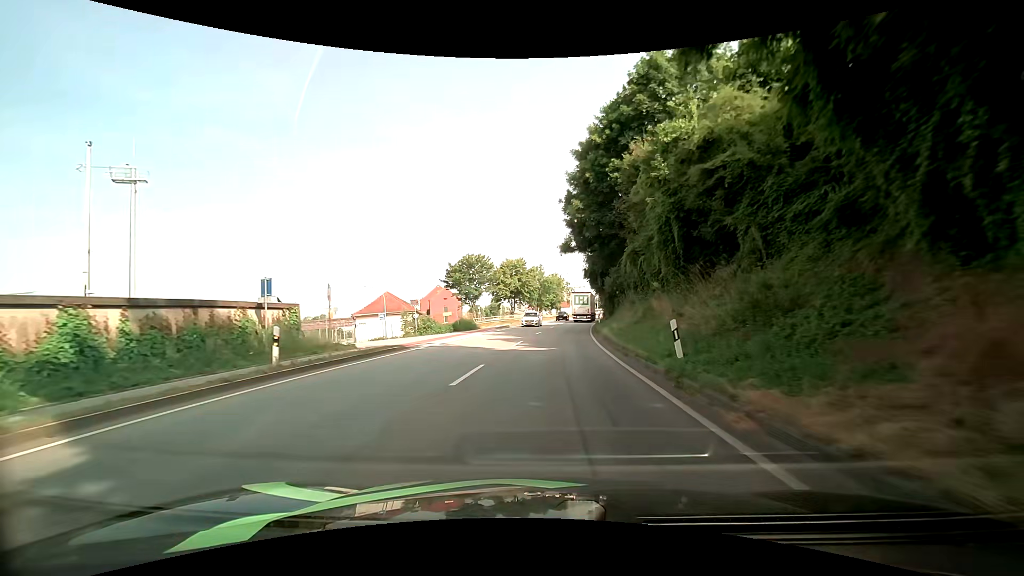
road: primary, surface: asphalt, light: Day
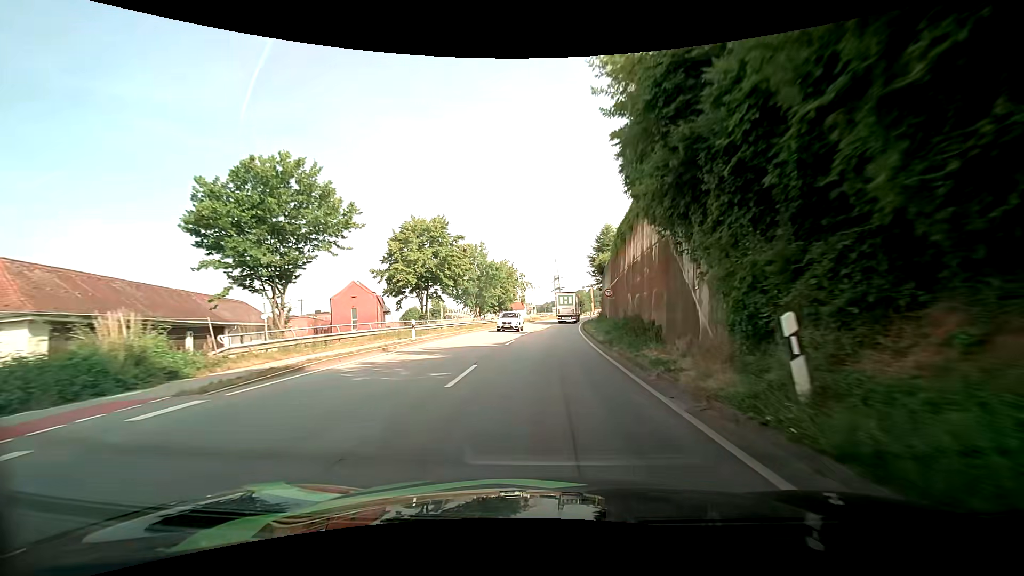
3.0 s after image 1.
(+1.9, +37.4) m; +6°
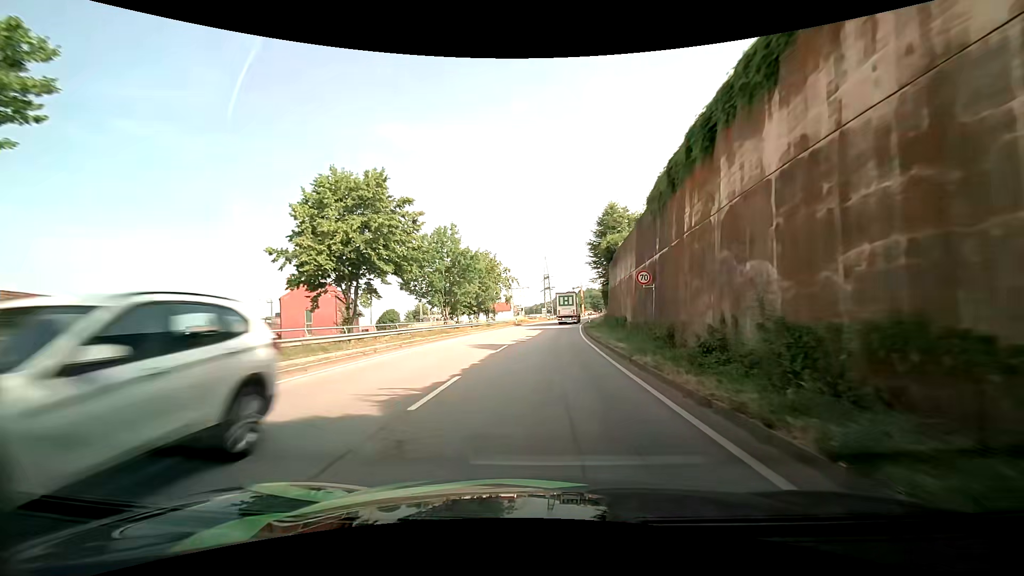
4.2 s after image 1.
(+0.1, +15.2) m; +1°
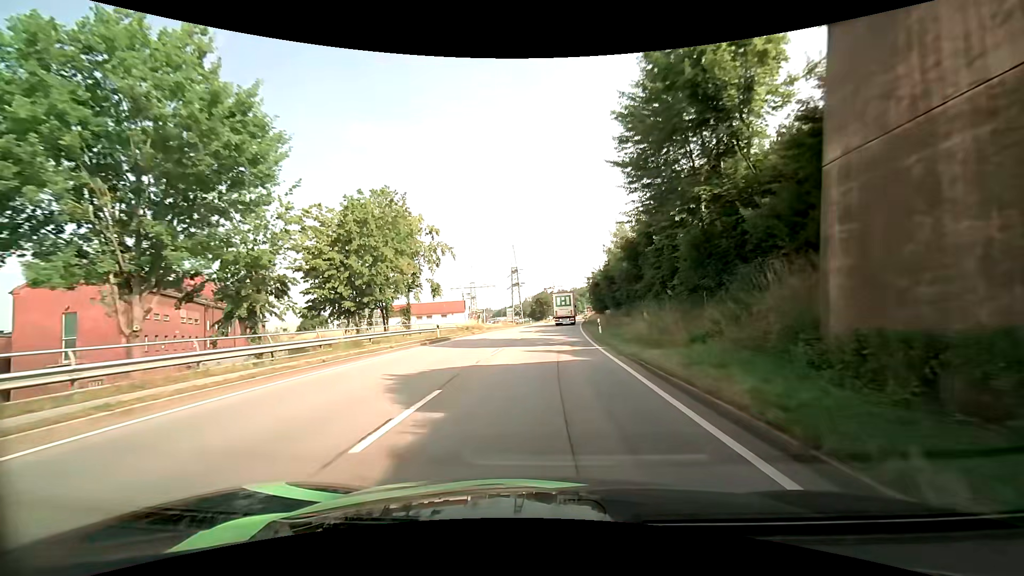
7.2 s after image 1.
(+1.4, +38.1) m; +4°
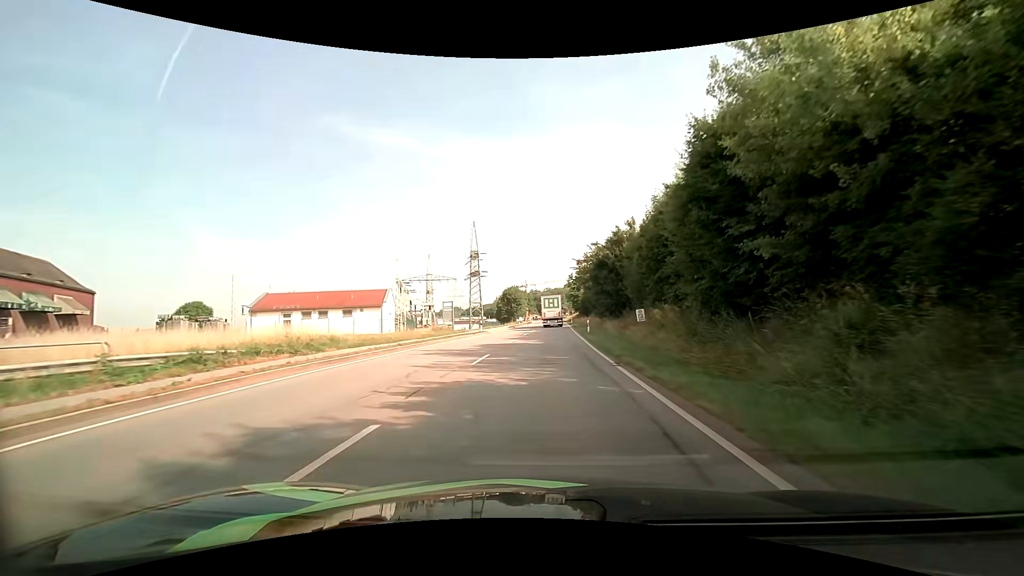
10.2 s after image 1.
(+1.3, +38.6) m; +3°
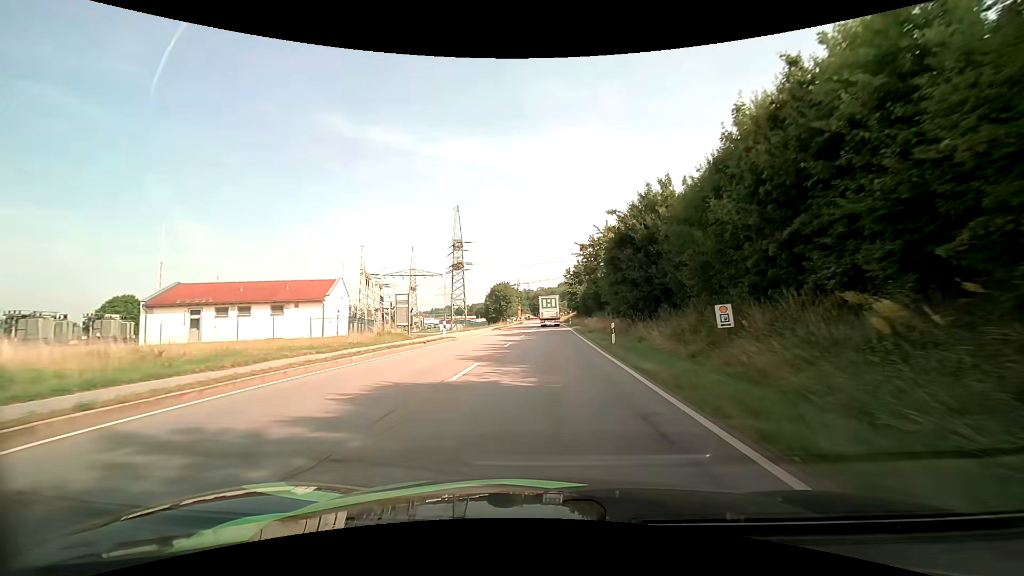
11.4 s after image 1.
(+0.1, +15.6) m; +1°
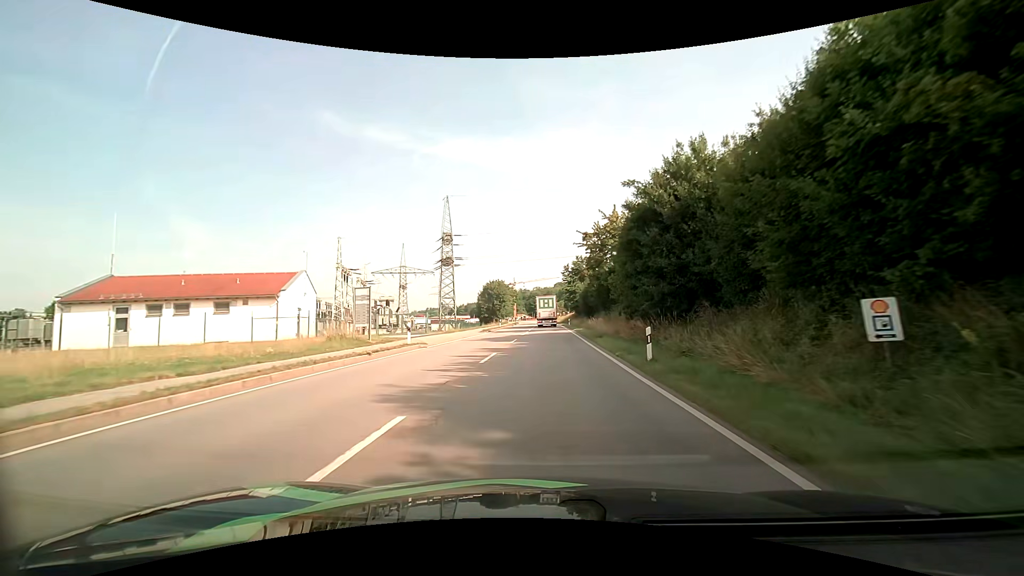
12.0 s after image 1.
(0.0, +7.8) m; 0°
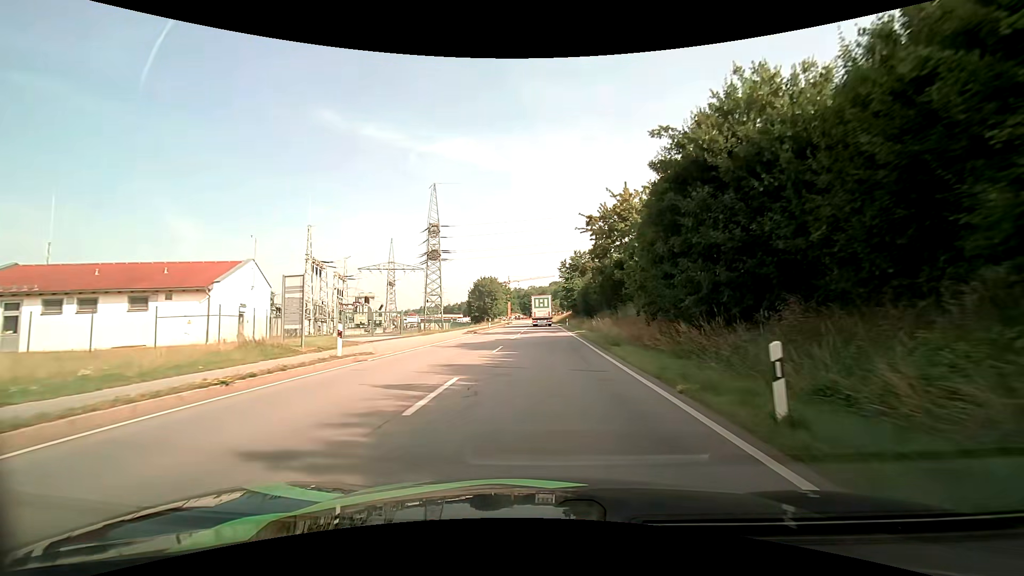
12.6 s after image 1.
(0.0, +7.9) m; 0°
(0, +10) (0, +20) (0, +30) (0, +40) (0, +50) (0, +60) (0, +70) (0, +80) (0, +90) (0, +100) m
